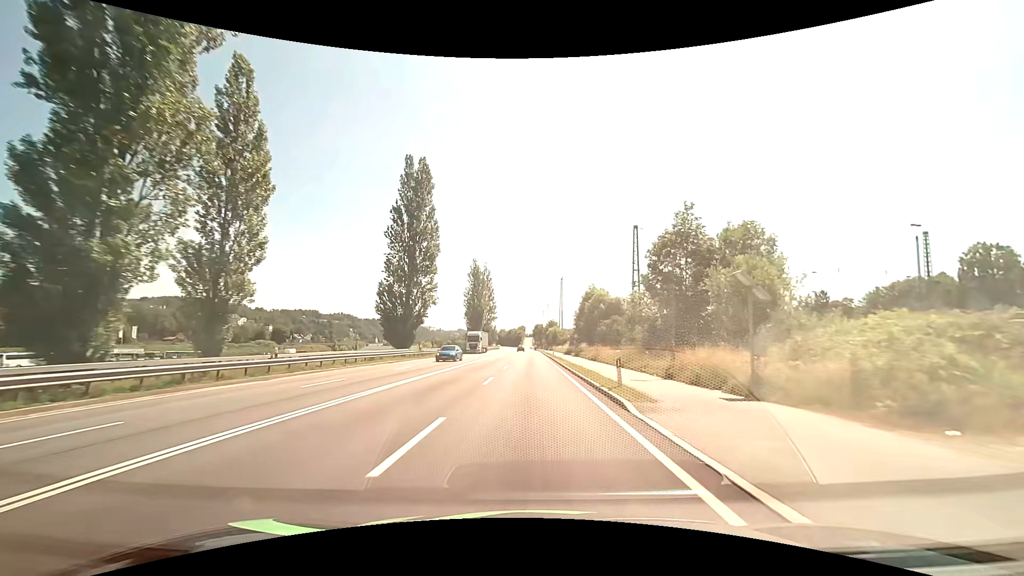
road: primary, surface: asphalt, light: Day
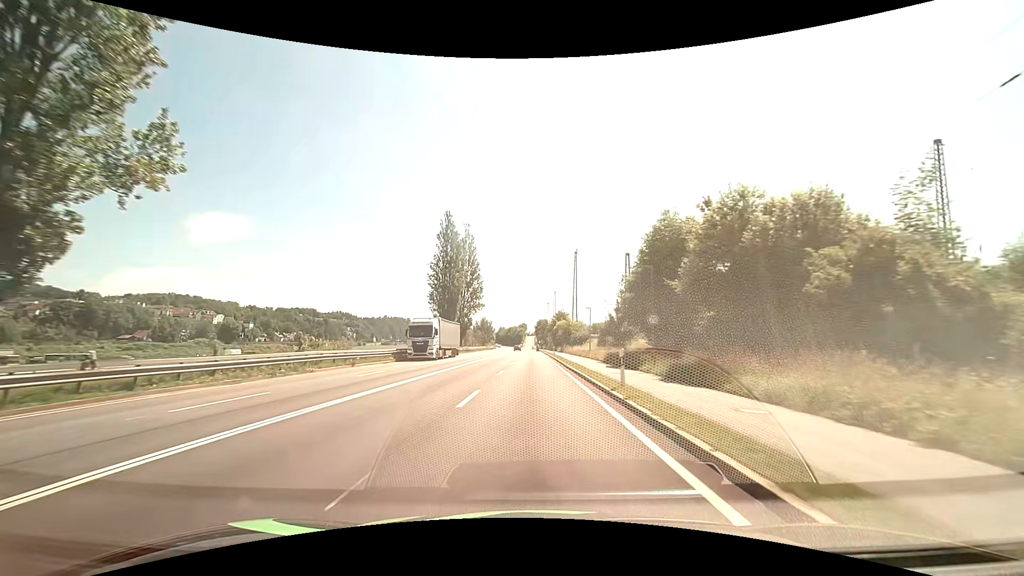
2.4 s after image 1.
(0.0, +42.7) m; 0°
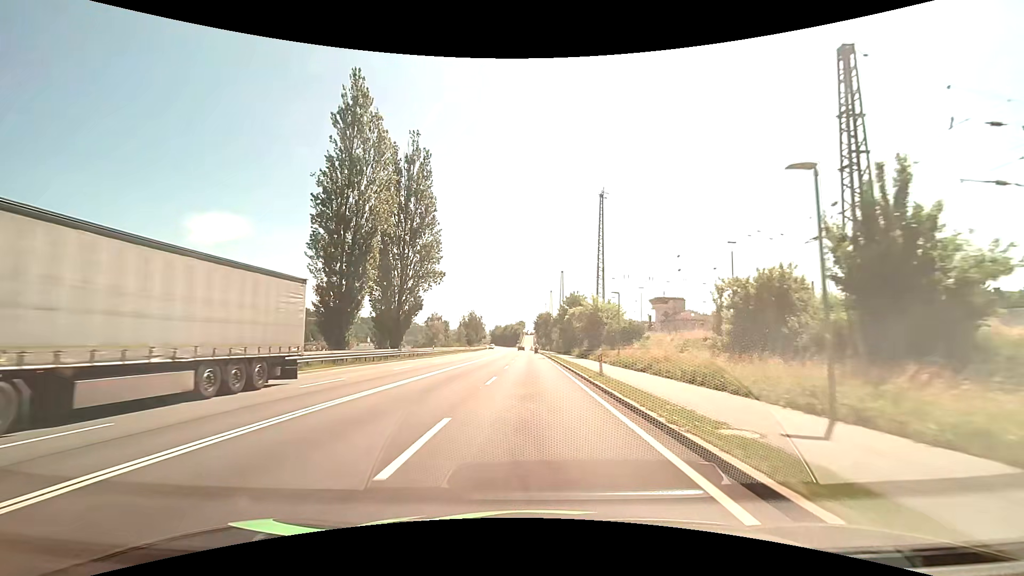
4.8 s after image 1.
(+0.1, +41.8) m; 0°
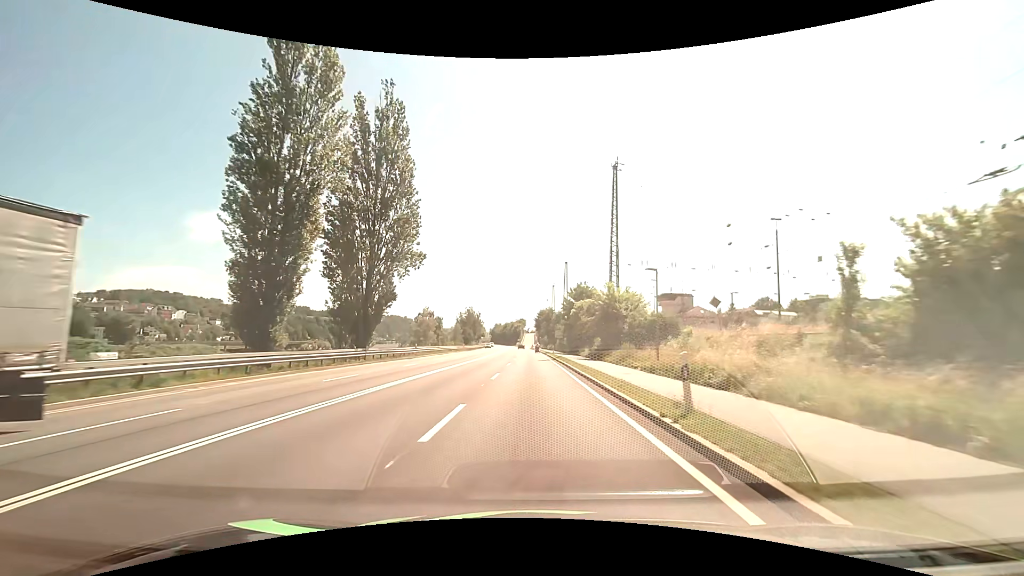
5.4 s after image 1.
(0.0, +10.2) m; 0°
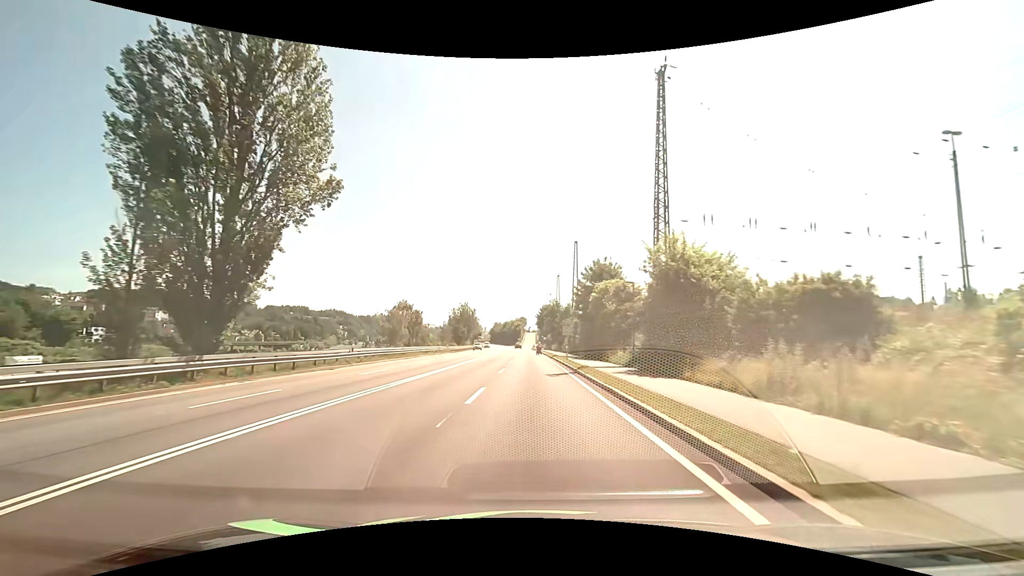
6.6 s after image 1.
(0.0, +19.6) m; 0°
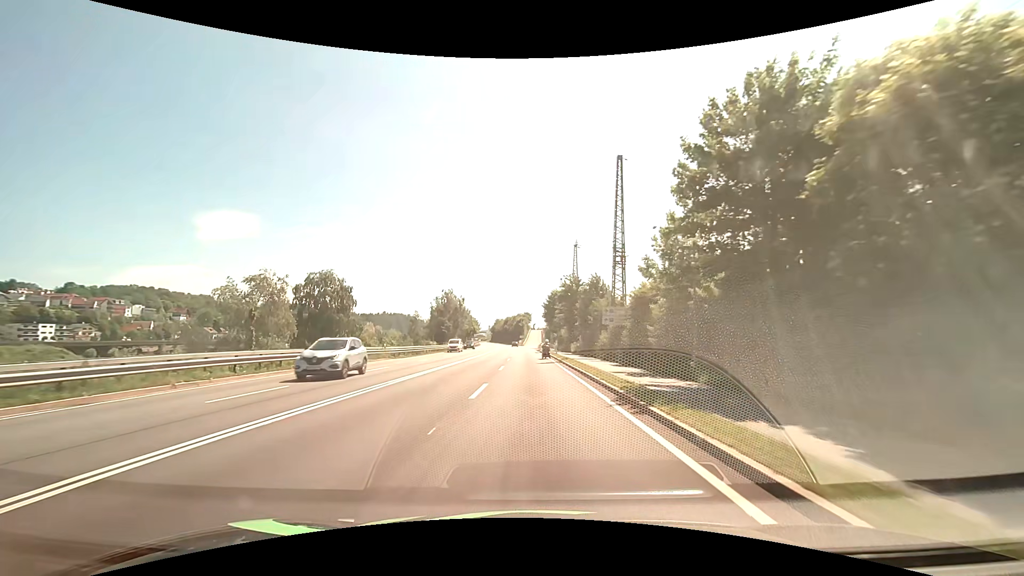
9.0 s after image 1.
(-0.3, +35.3) m; -1°
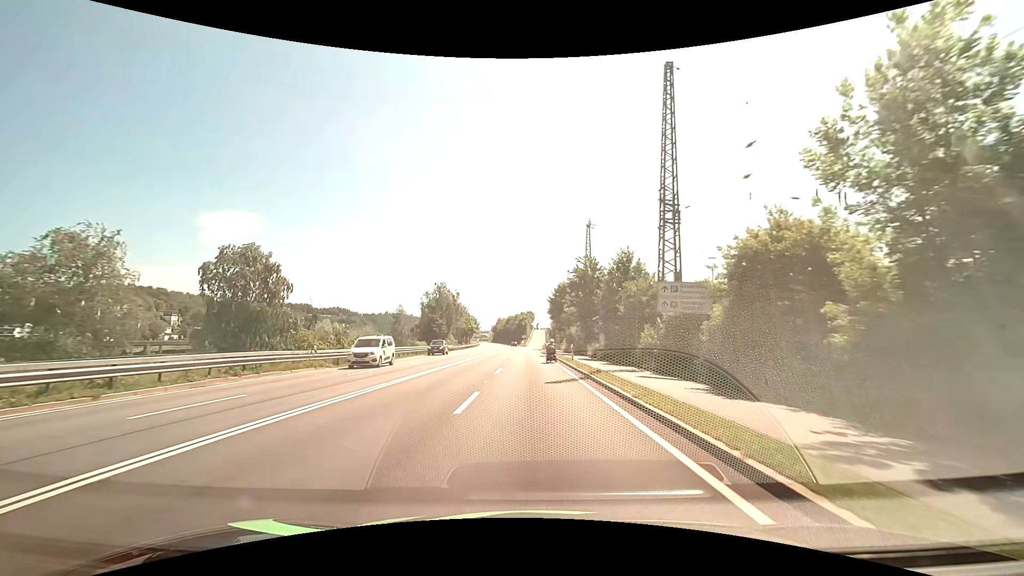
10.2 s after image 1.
(0.0, +14.3) m; 0°
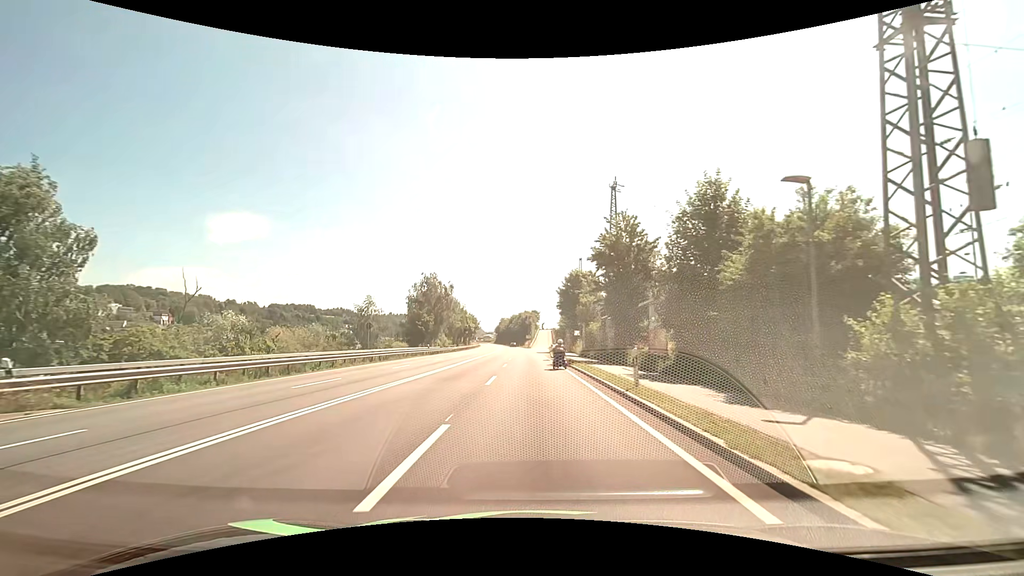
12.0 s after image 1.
(0.0, +17.1) m; 0°
(0, +10) (0, +20) (0, +30) (0, +40) (0, +50) (0, +60) (0, +70) (0, +80) (+1, +90) (+1, +100) m
